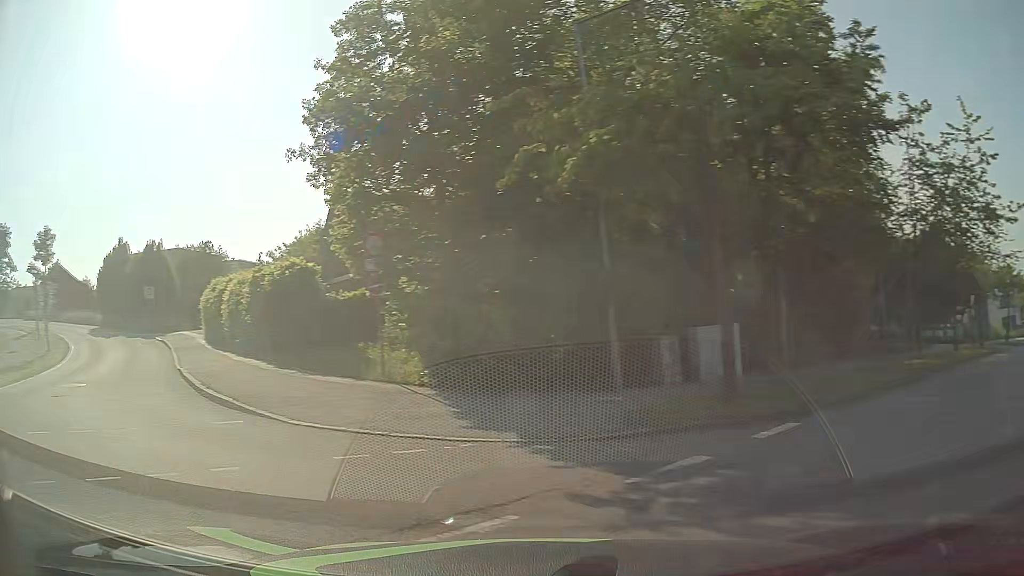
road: residential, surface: asphalt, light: Day
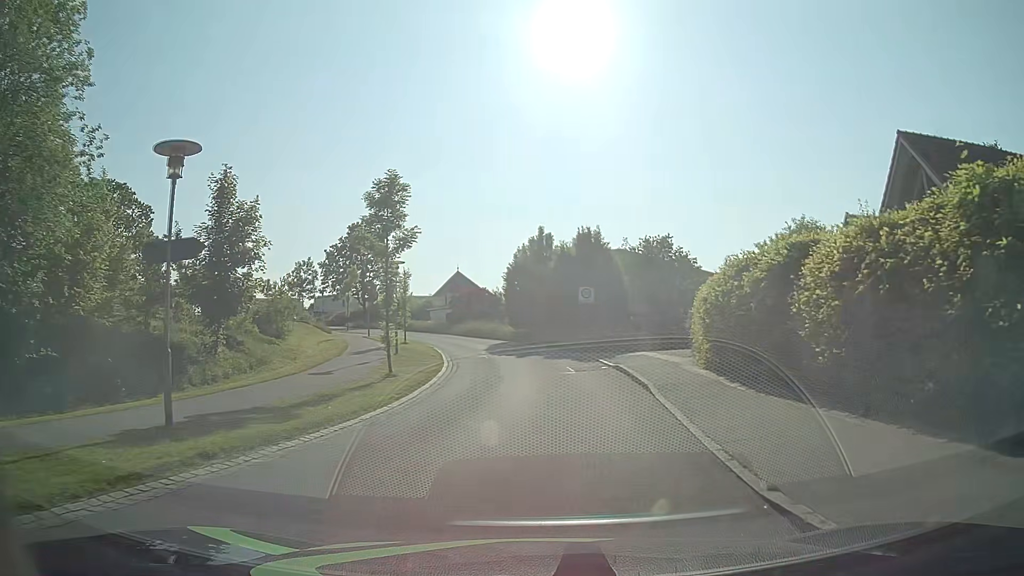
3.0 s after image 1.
(-8.9, +13.3) m; -40°
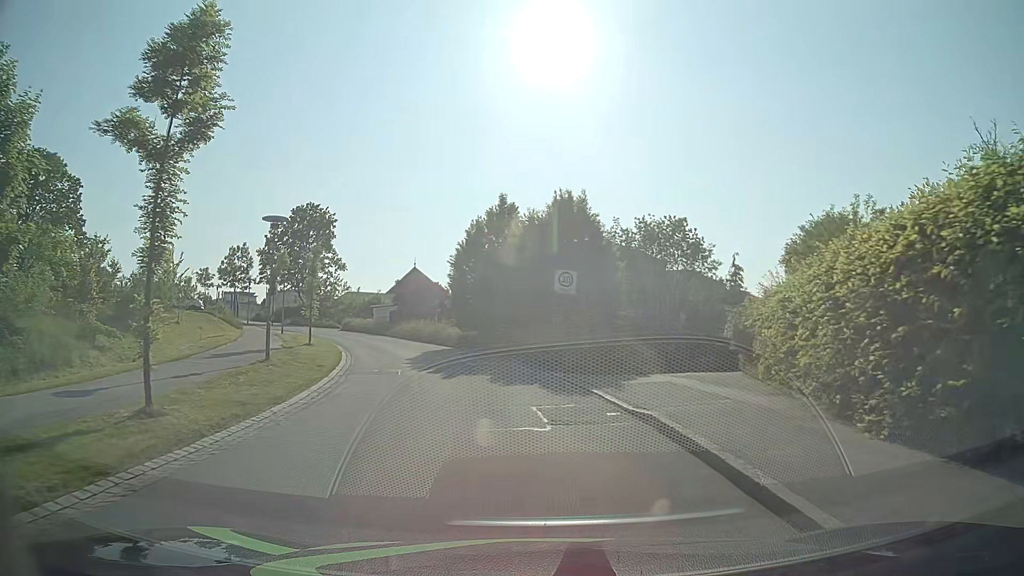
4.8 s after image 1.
(+0.5, +12.2) m; +4°
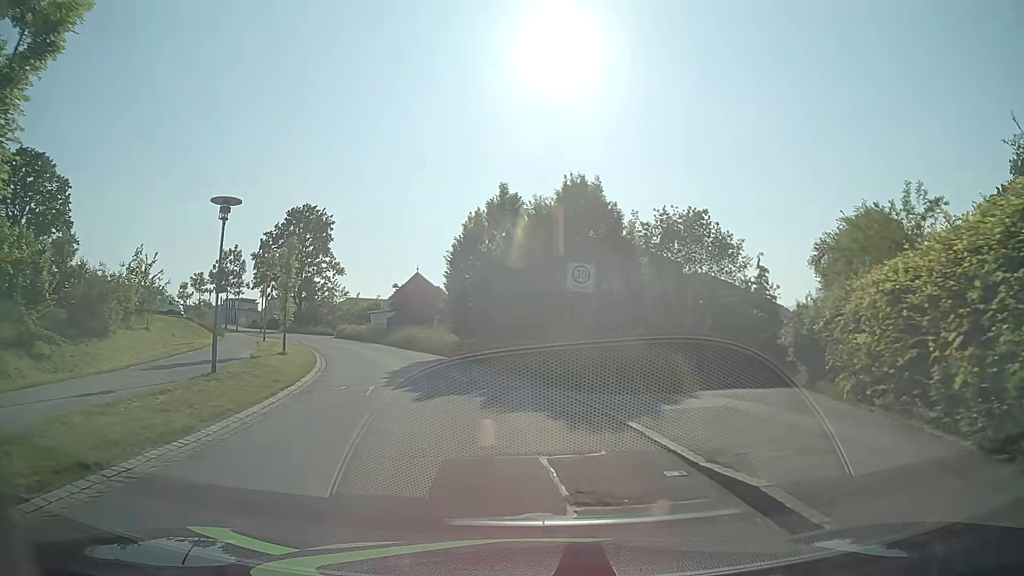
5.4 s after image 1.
(0.0, +4.2) m; -1°
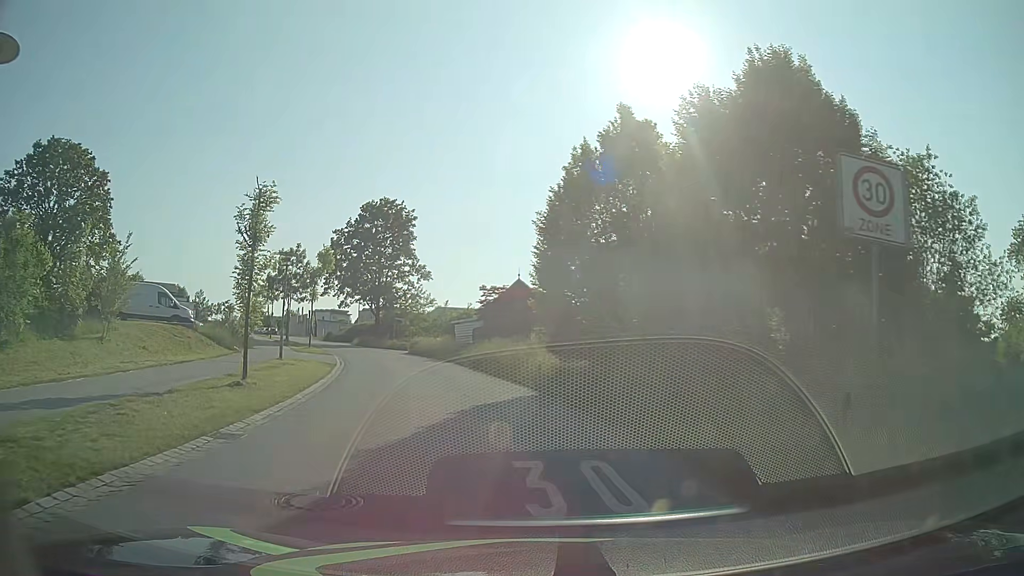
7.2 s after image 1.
(-0.7, +12.3) m; -8°
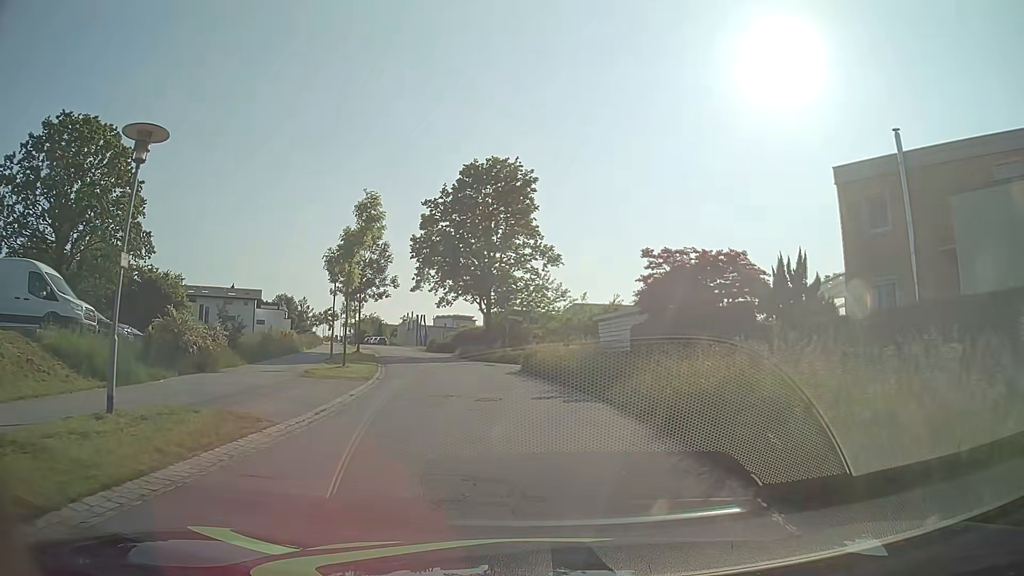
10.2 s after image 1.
(-2.4, +19.2) m; -12°
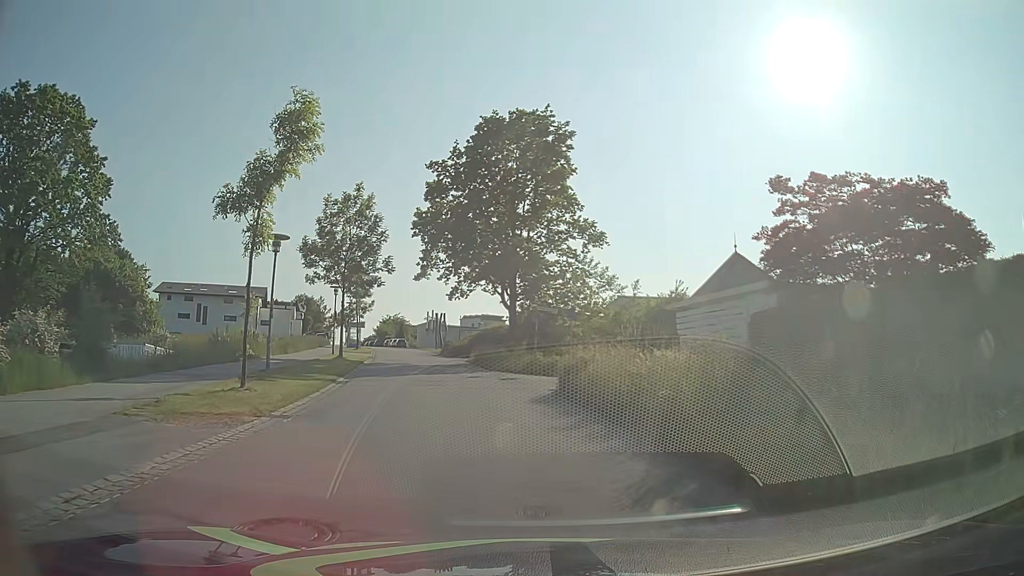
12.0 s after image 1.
(-0.2, +11.6) m; -3°
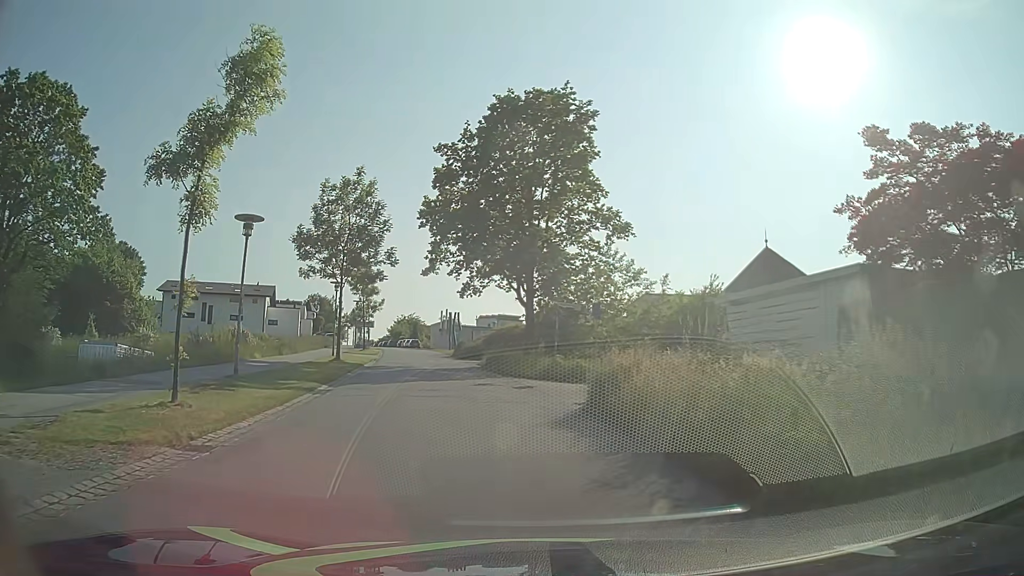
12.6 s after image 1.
(-0.1, +3.7) m; -1°
(-1, +10) (-2, +20) (-4, +30) (-5, +40) (-8, +49) (-10, +59) (-12, +69) (-15, +79) (-17, +88) (-20, +98) m
